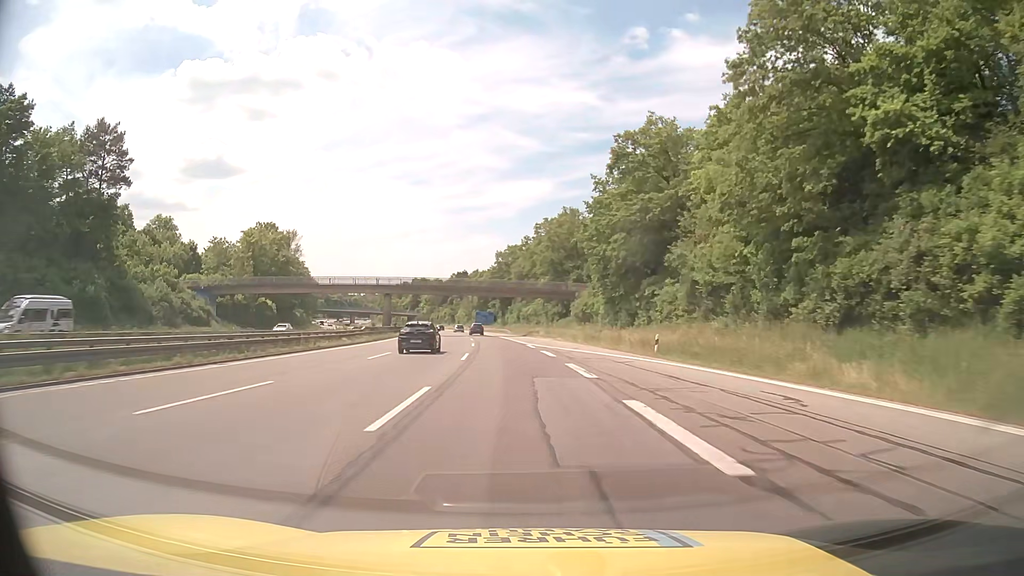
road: motorway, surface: asphalt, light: Day
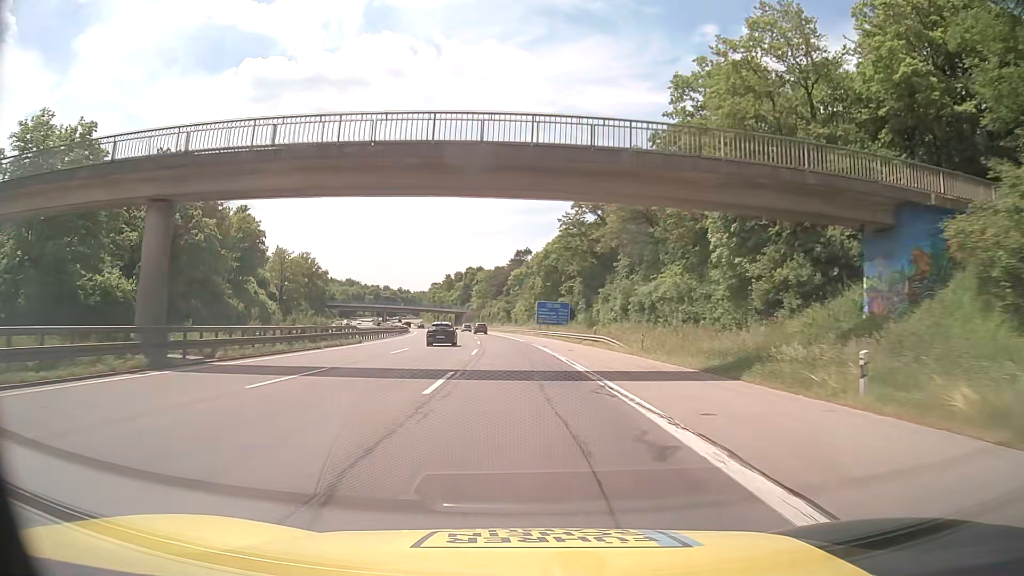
(-3.5, +67.8) m; -6°
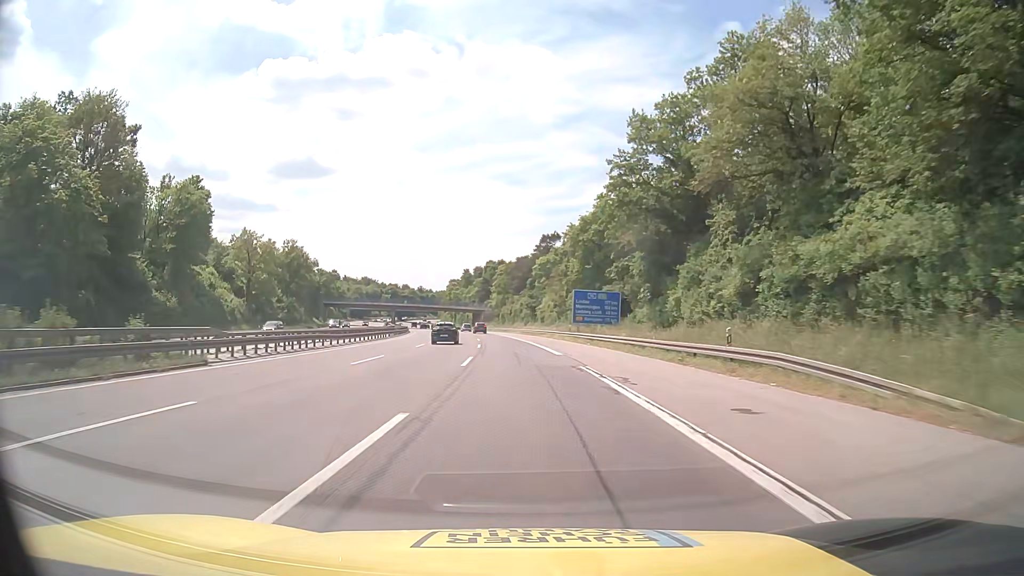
(-0.6, +27.2) m; -2°
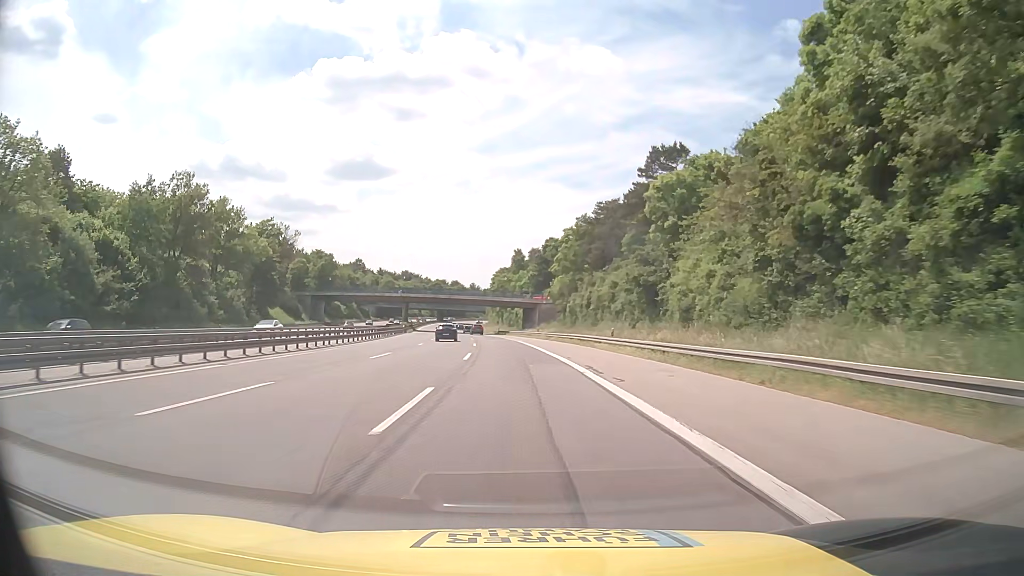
(-3.5, +67.8) m; -5°
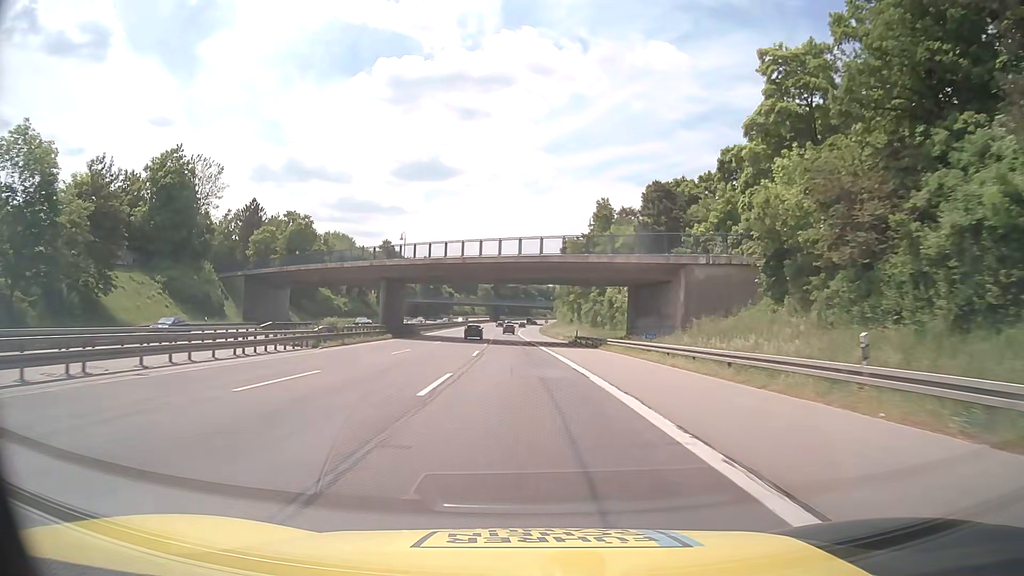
(-3.5, +67.8) m; -6°
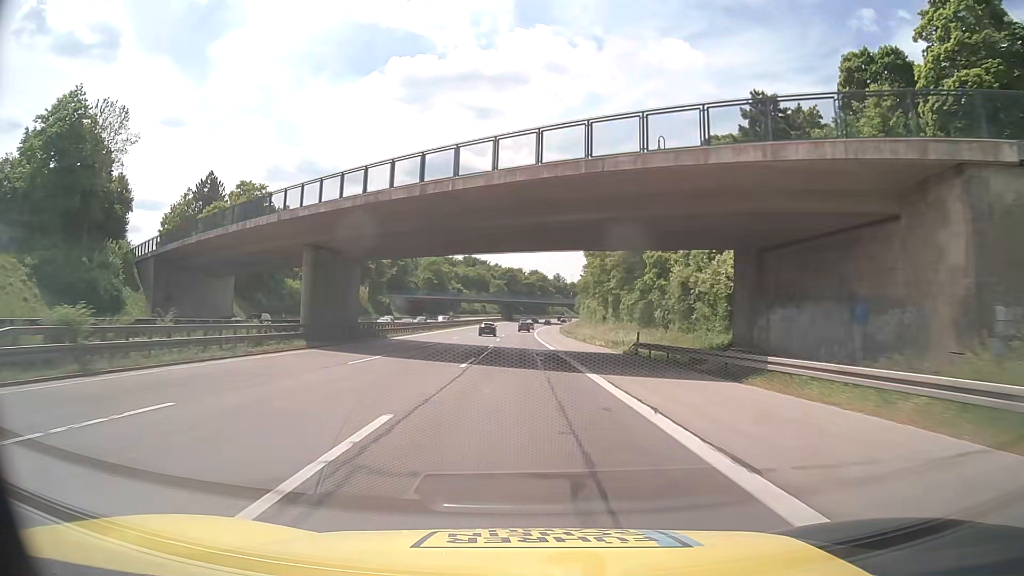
(-0.4, +27.1) m; -1°
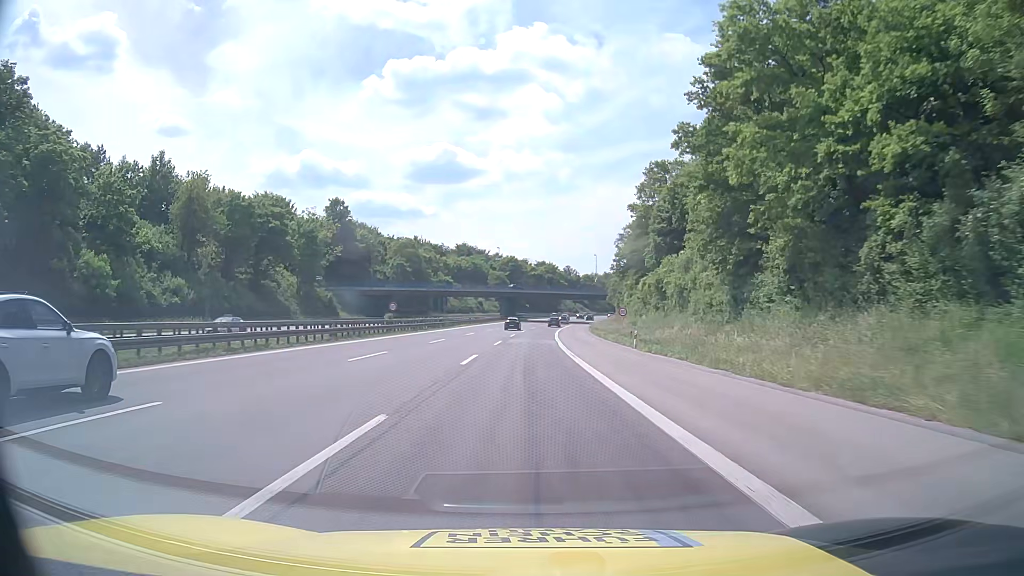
(-0.5, +54.4) m; -1°
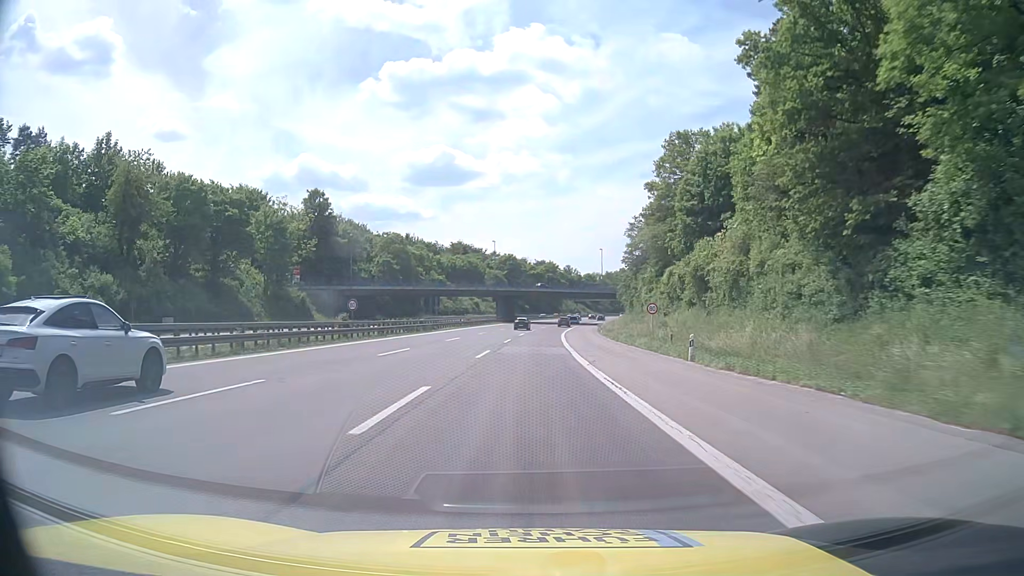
(0.0, +13.6) m; 0°
(0, +10) (0, +20) (0, +30) (0, +40) (+1, +50) (+1, +60) (+2, +70) (+3, +80) (+4, +90) (+5, +100) m
